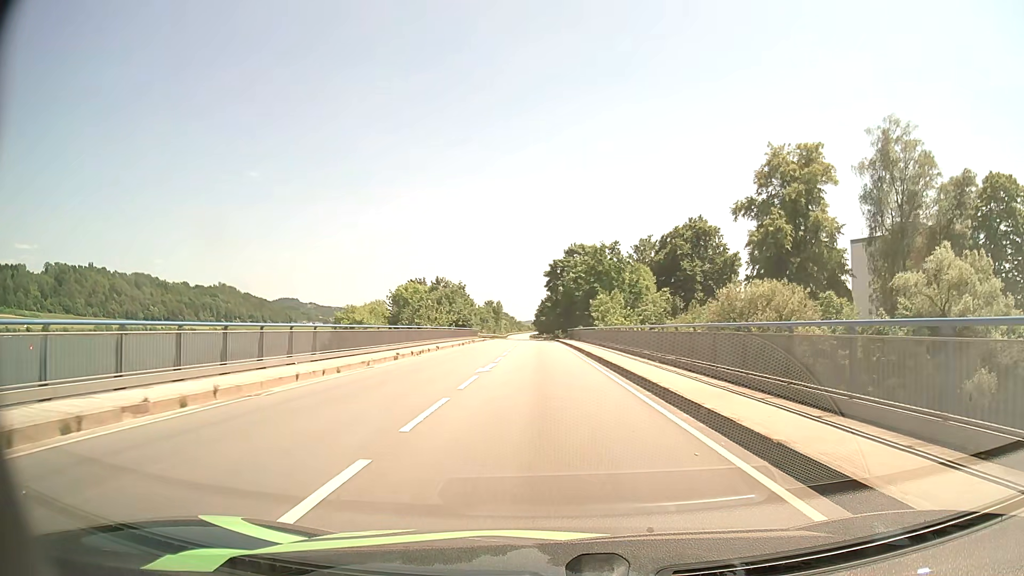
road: primary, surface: asphalt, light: Day
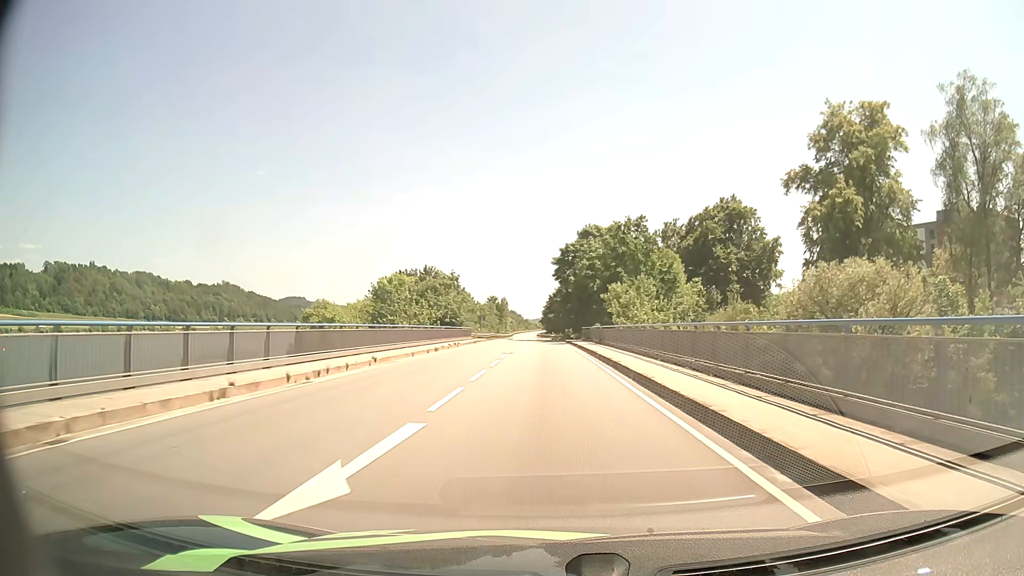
(0.0, +16.1) m; -1°
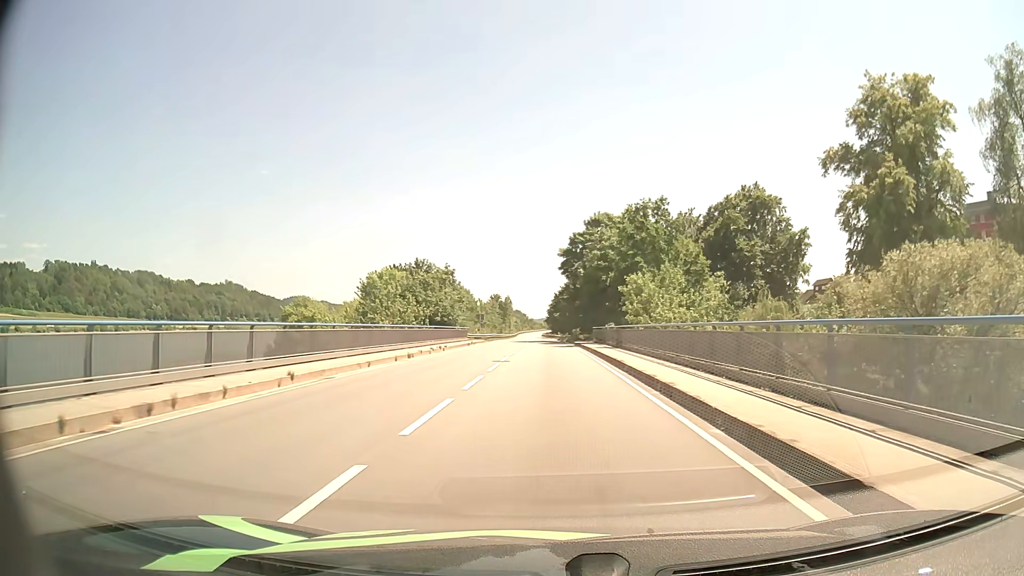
(0.0, +8.5) m; -1°
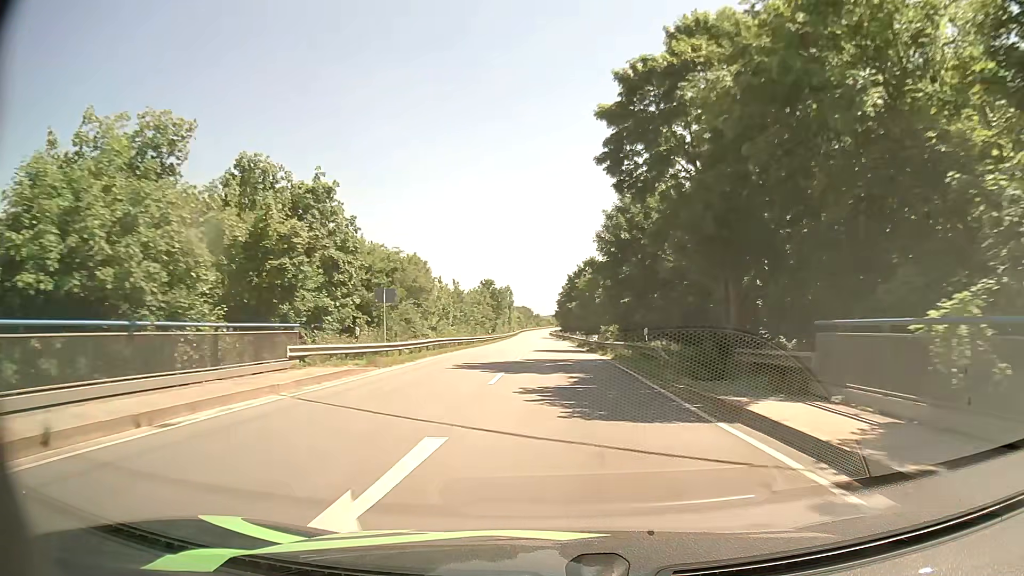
(-0.4, +47.2) m; -1°
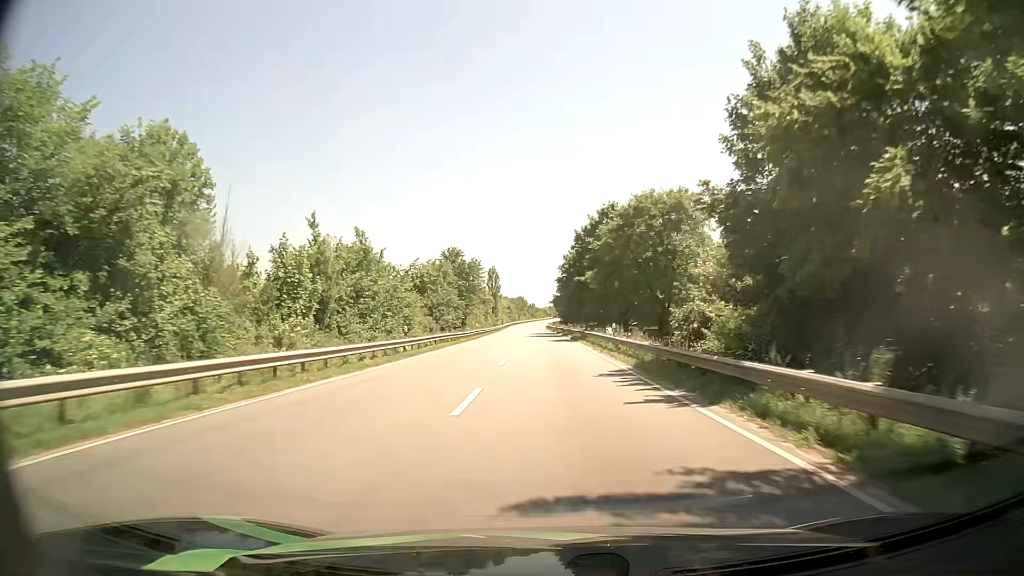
(-0.1, +42.3) m; 0°
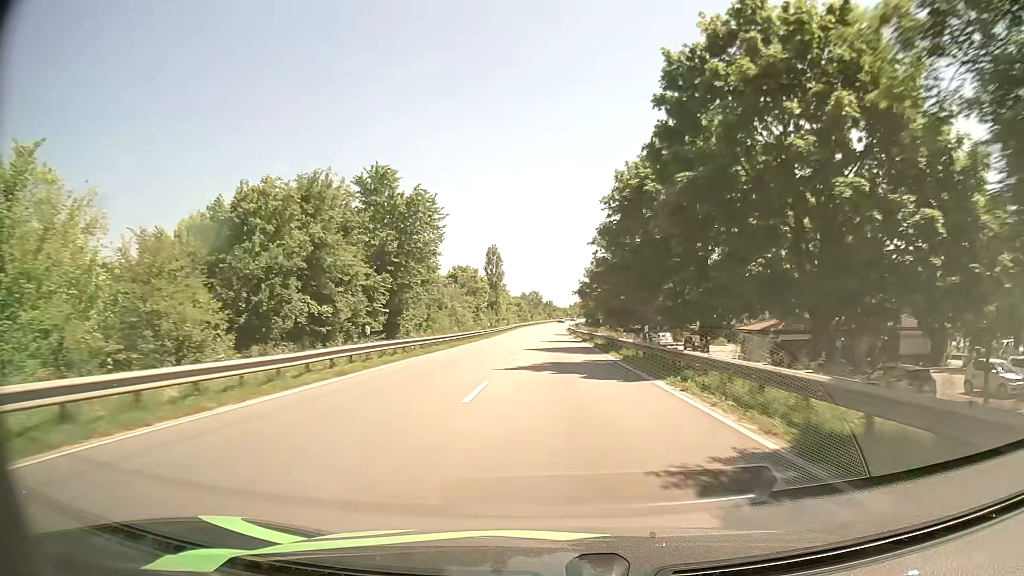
(-0.4, +46.5) m; -1°
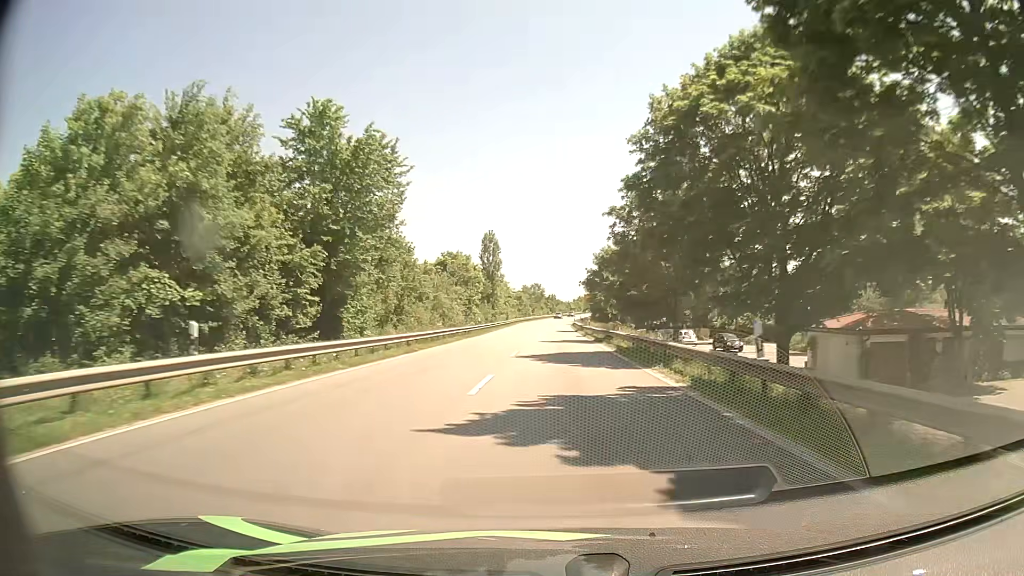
(0.0, +11.9) m; 0°
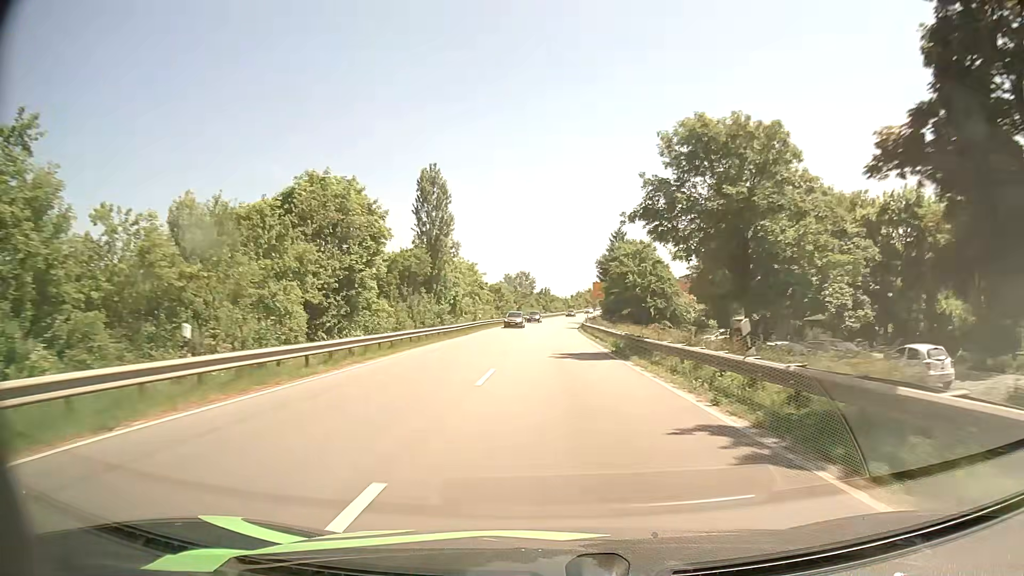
(+0.3, +46.2) m; +1°
(0, +10) (0, +20) (0, +30) (0, +40) (0, +50) (0, +60) (0, +70) (+1, +80) (+2, +90) (+2, +100) m
